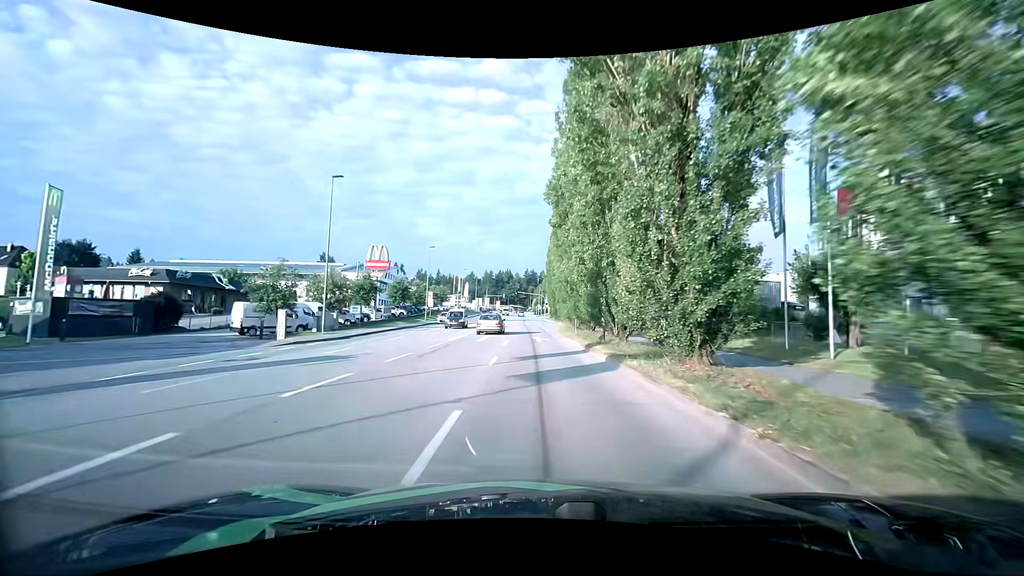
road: tertiary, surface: asphalt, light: Day
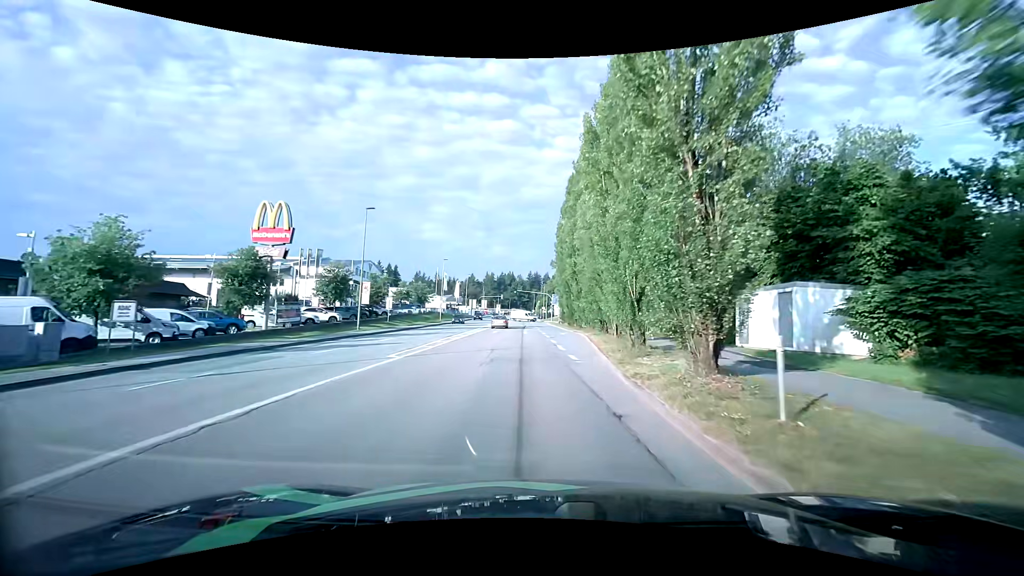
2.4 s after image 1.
(-0.3, +26.8) m; -1°
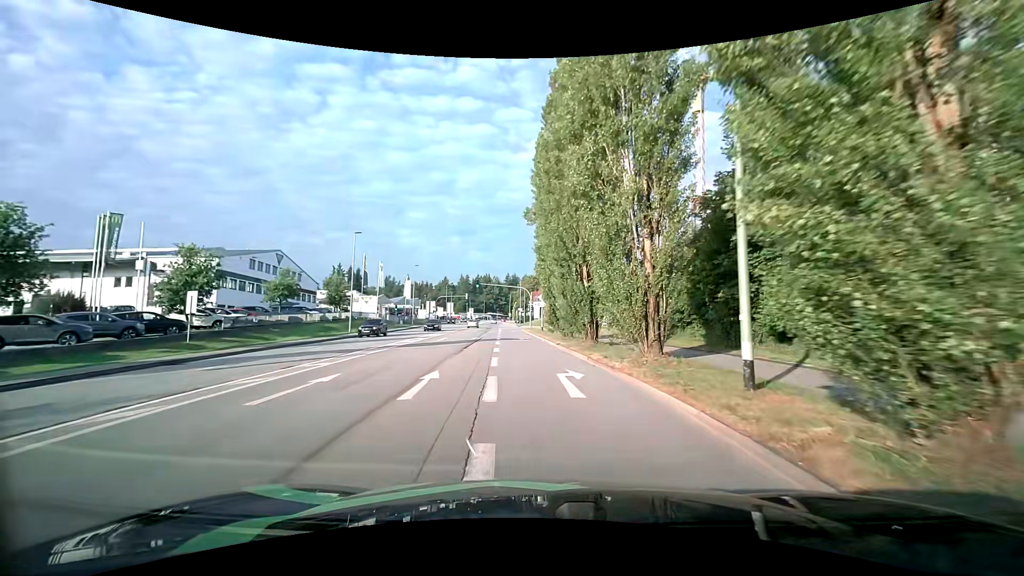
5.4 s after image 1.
(+1.0, +30.7) m; +3°
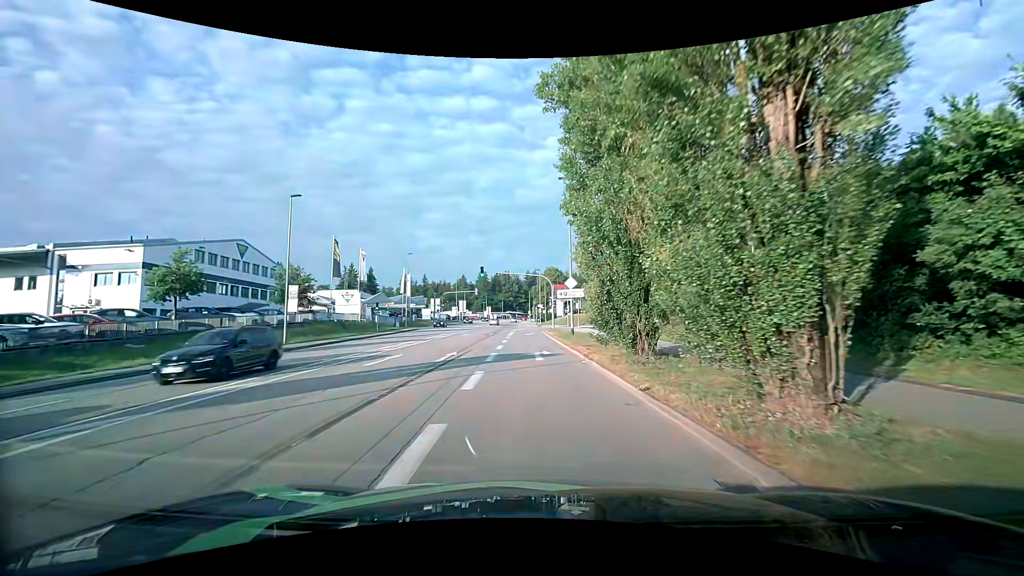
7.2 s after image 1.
(-0.4, +17.1) m; -3°
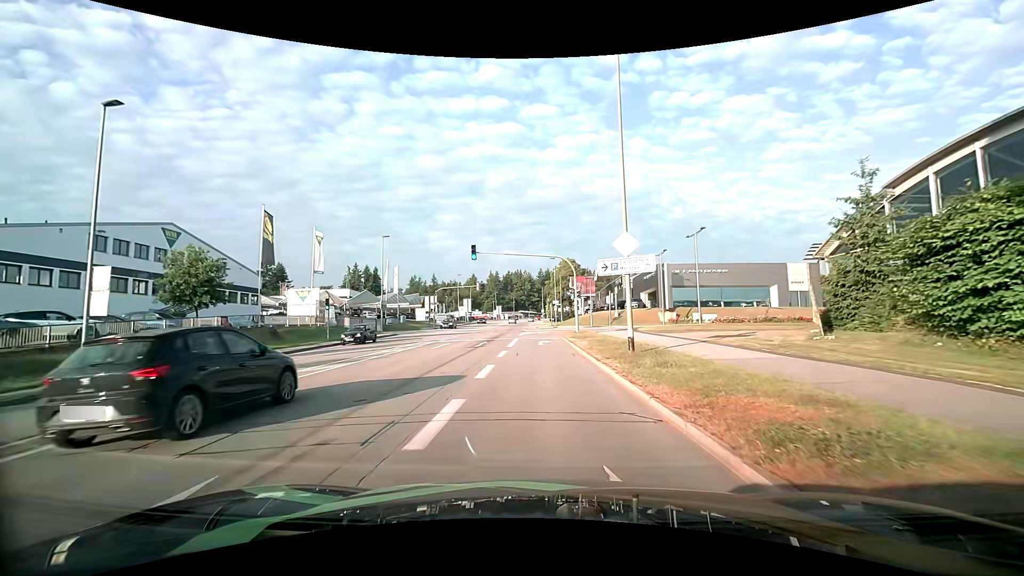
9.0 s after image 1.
(-0.1, +16.3) m; -1°
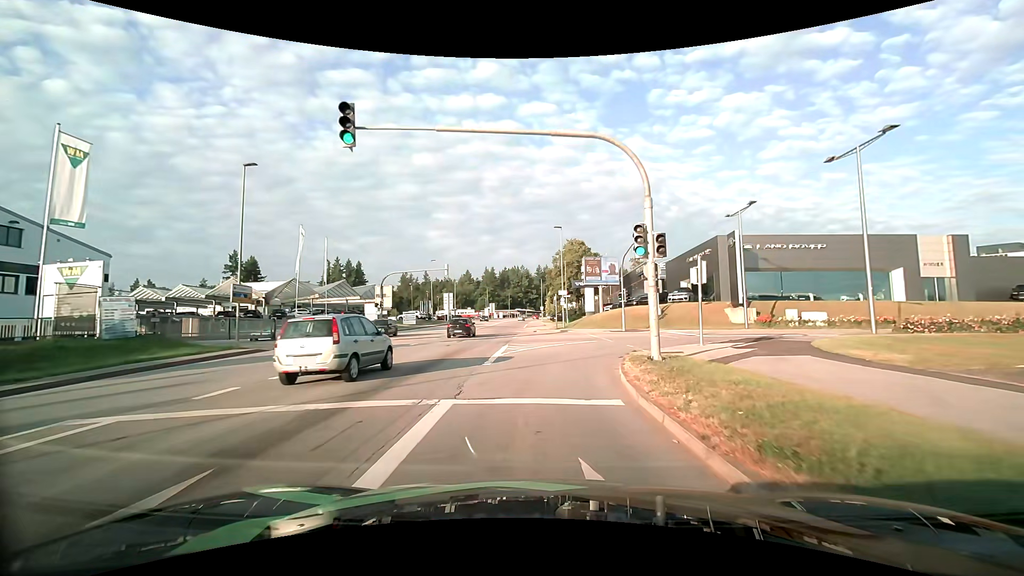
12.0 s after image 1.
(0.0, +24.9) m; 0°
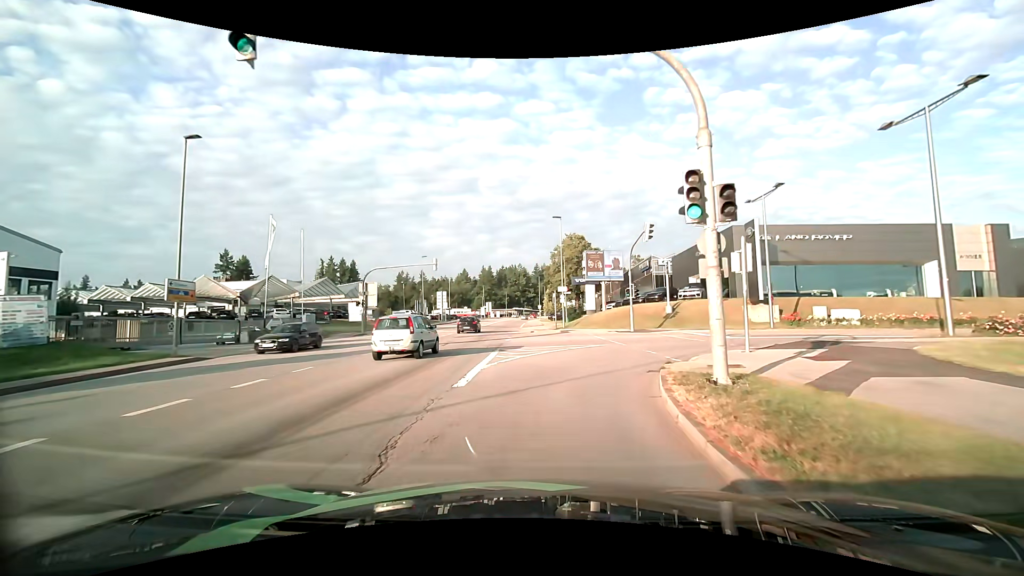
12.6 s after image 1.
(0.0, +4.4) m; +1°
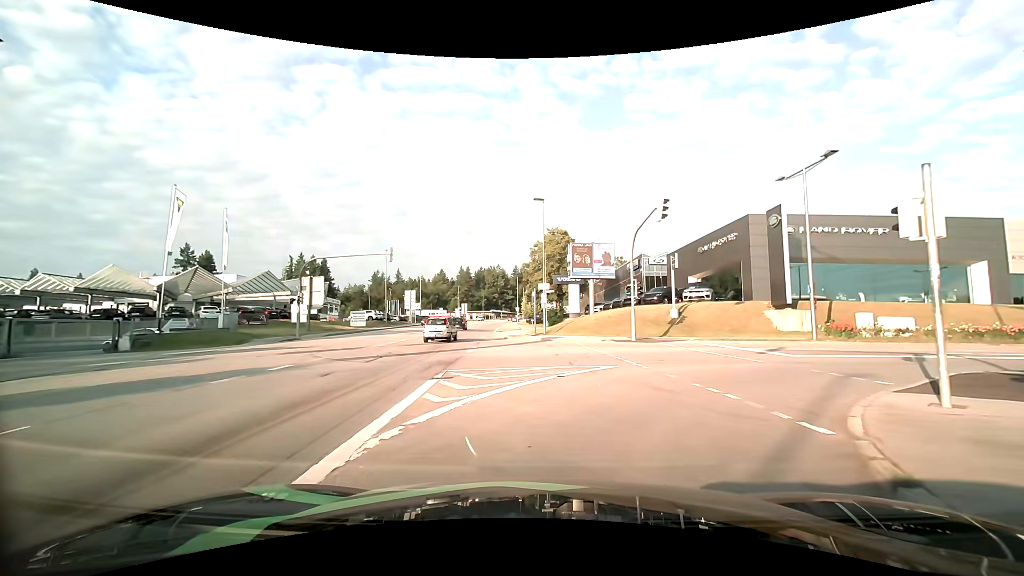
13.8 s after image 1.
(0.0, +8.0) m; +1°
(+1, +10) (+8, +17) (+18, +18) (+28, +18) (+38, +17) (+48, +16) (+58, +15) (+67, +13) (+77, +10) (+87, +7) m
